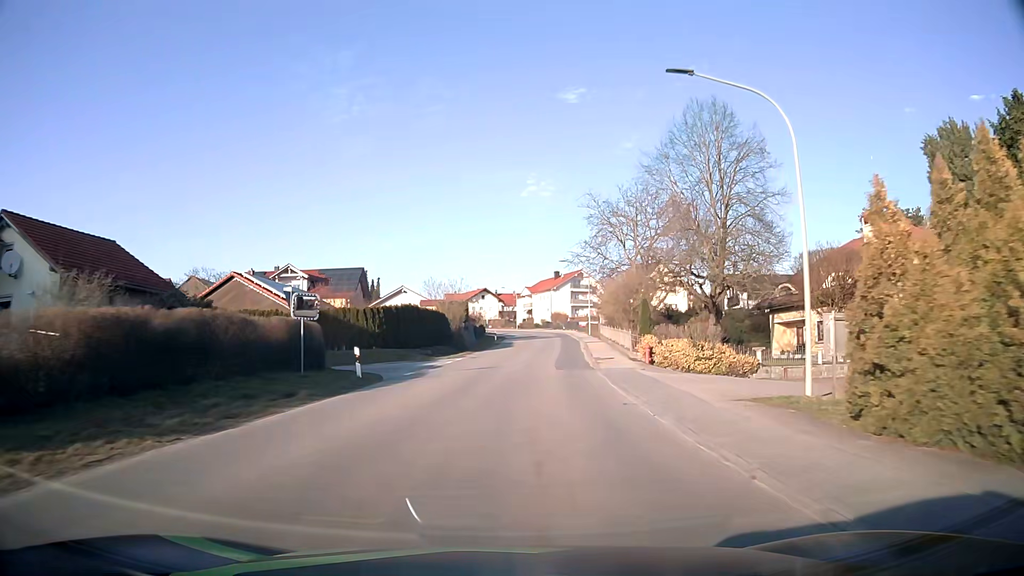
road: tertiary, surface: asphalt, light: Day
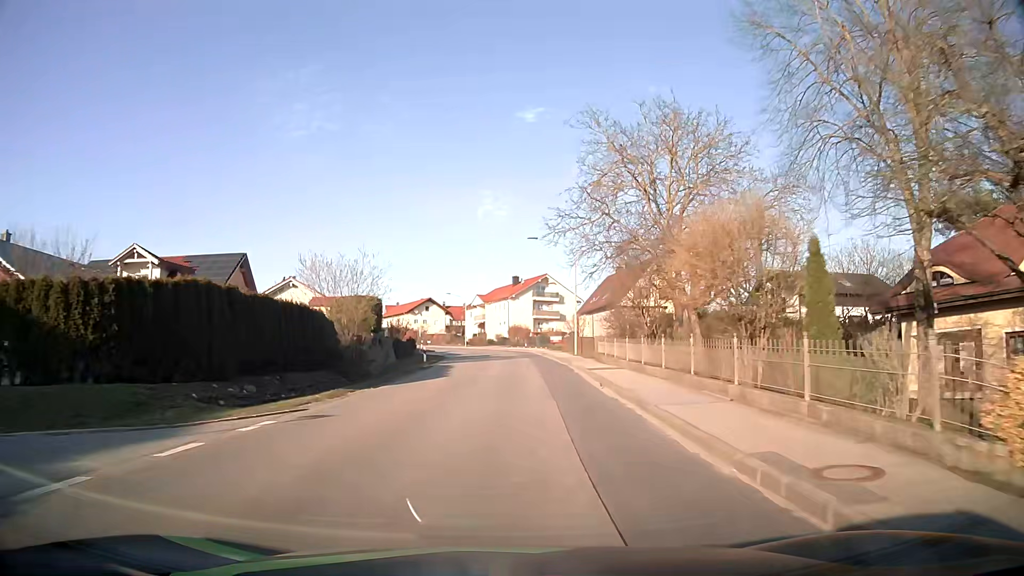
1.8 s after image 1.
(+0.7, +24.2) m; +3°
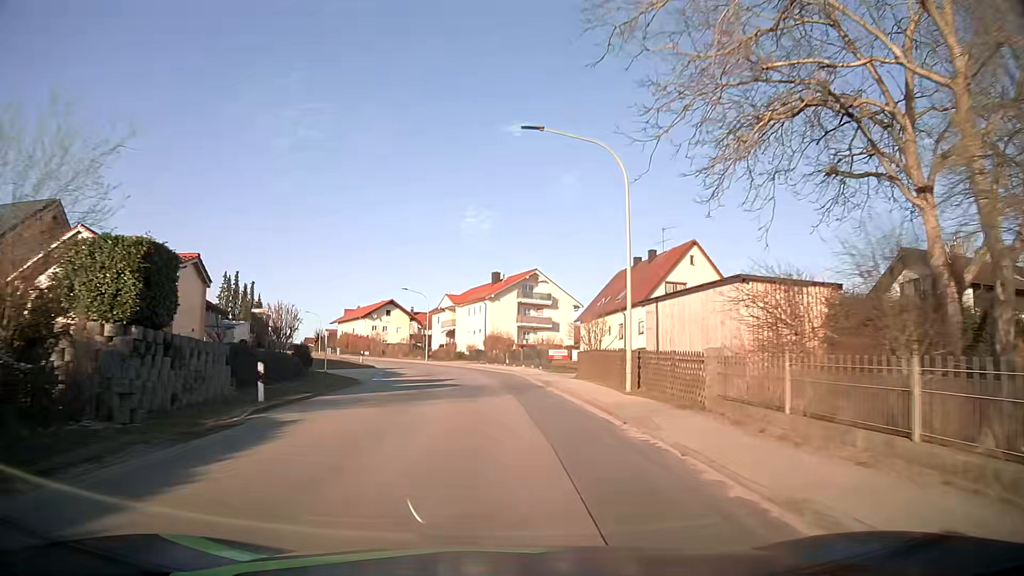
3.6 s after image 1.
(+0.5, +23.7) m; +2°
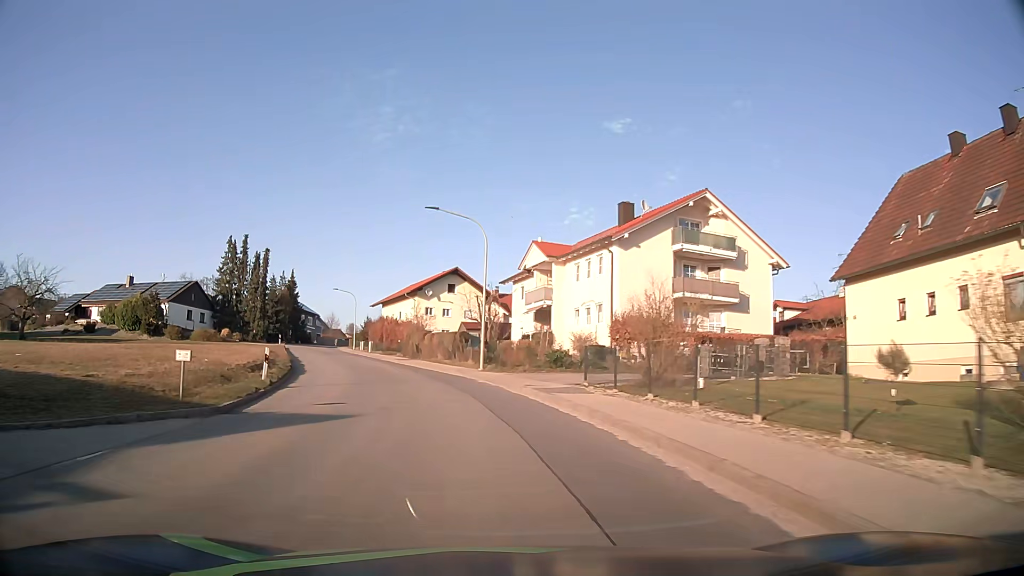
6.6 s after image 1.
(-2.0, +39.2) m; -8°
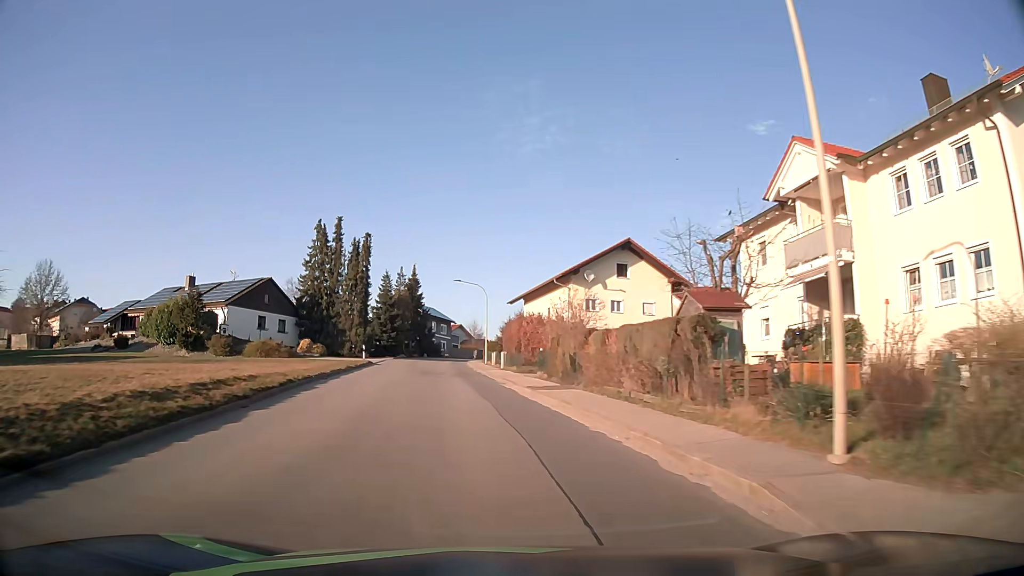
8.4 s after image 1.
(-2.7, +23.4) m; -14°
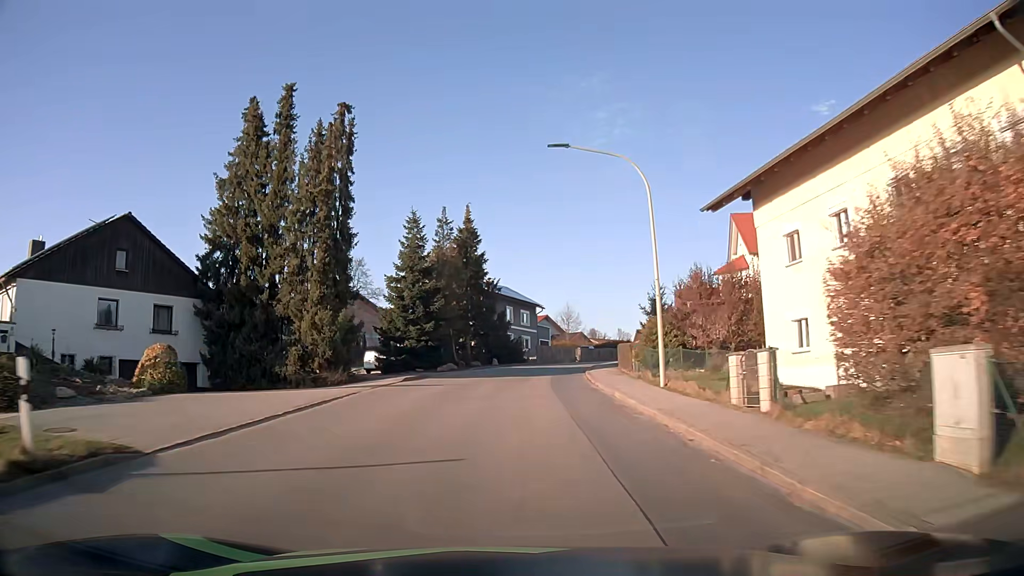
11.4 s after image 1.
(-3.7, +39.6) m; -7°
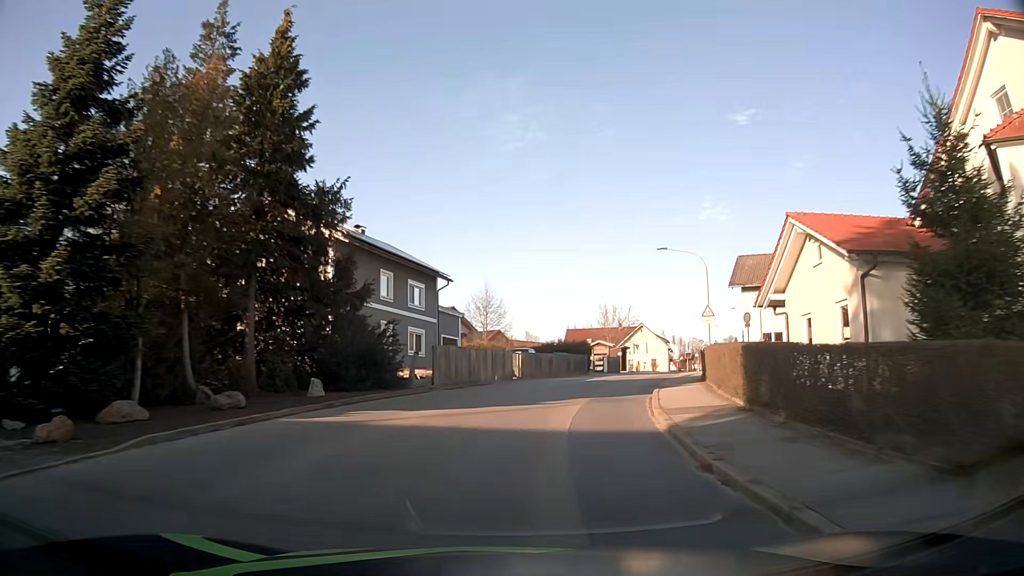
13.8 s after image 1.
(+1.4, +32.0) m; +8°
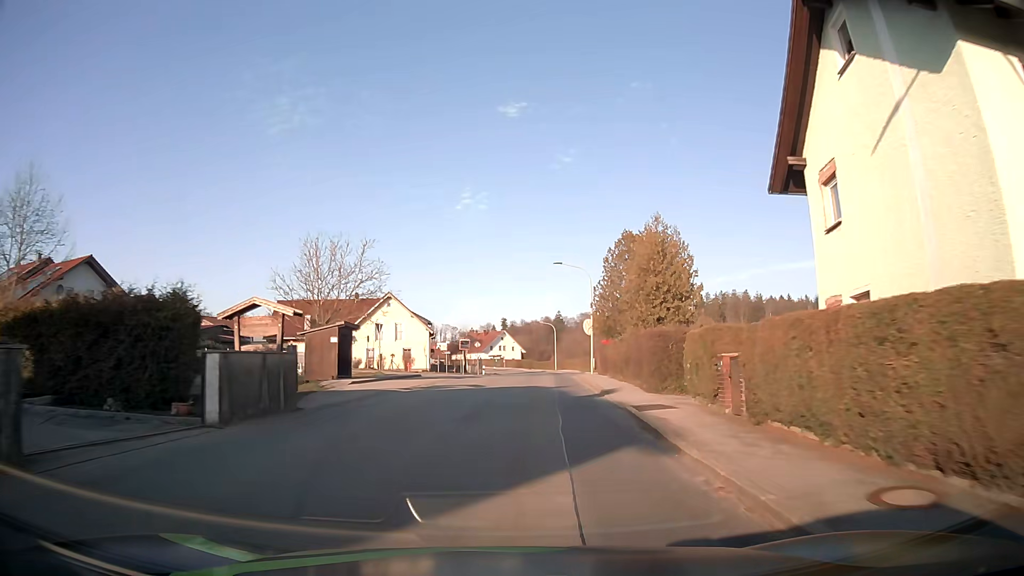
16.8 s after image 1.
(+7.5, +38.7) m; +21°
(0, +10) (+1, +20) (+1, +30) (+2, +40) (+3, +50) (+3, +60) (+3, +70) (+4, +80) (+4, +90) (+4, +100) m
